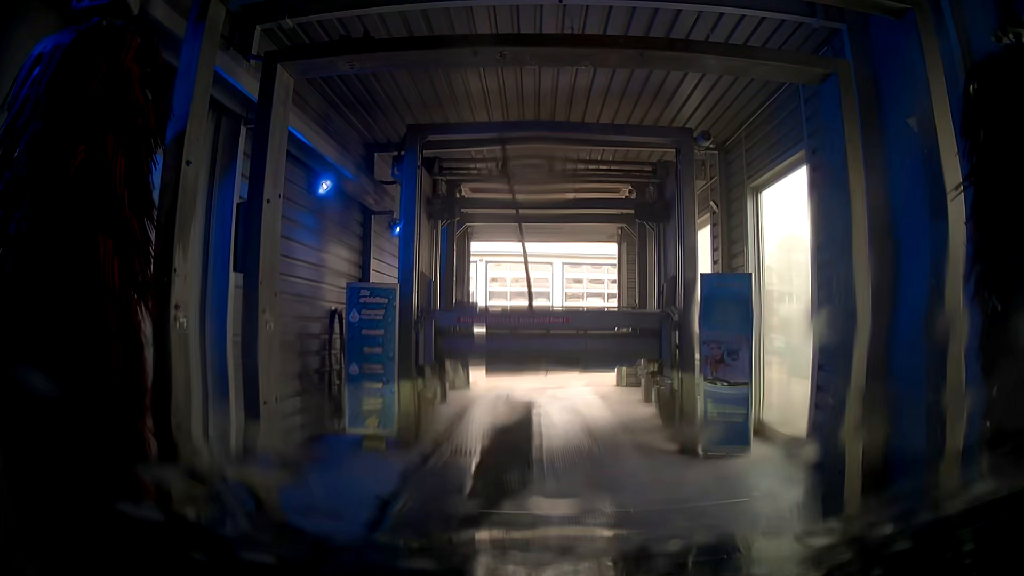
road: service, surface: asphalt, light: Day
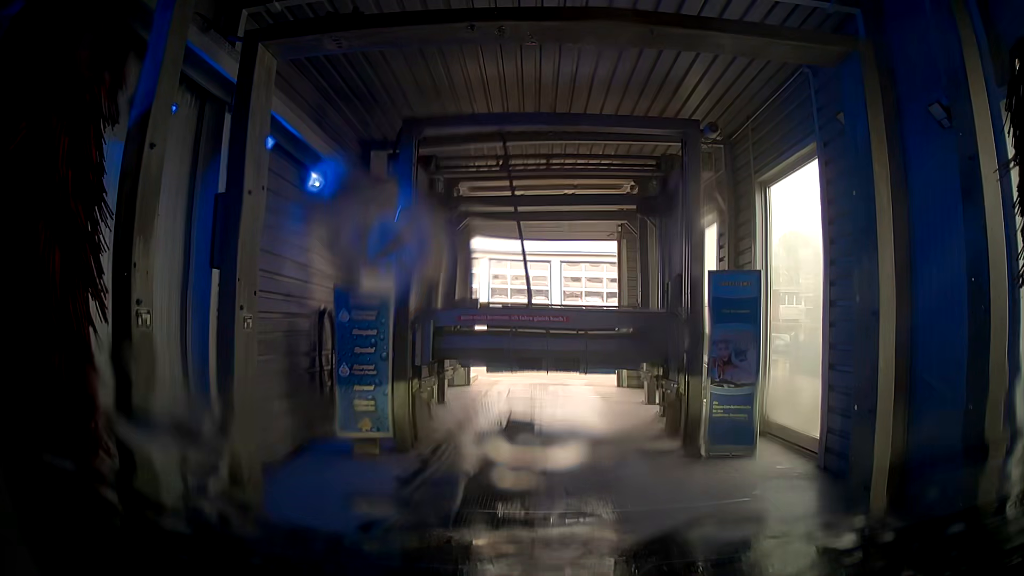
(0.0, +0.2) m; 0°
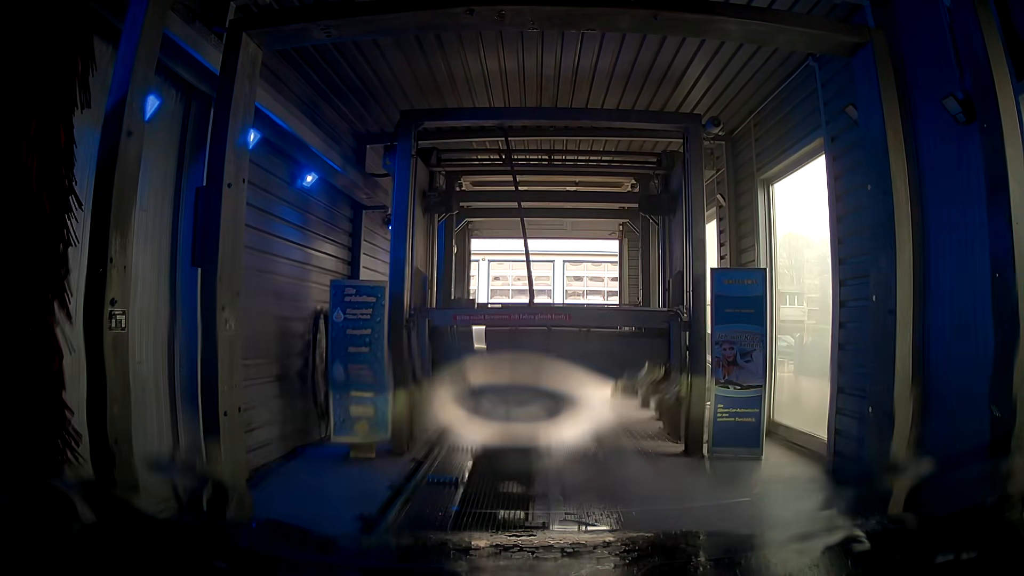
(0.0, +0.1) m; 0°
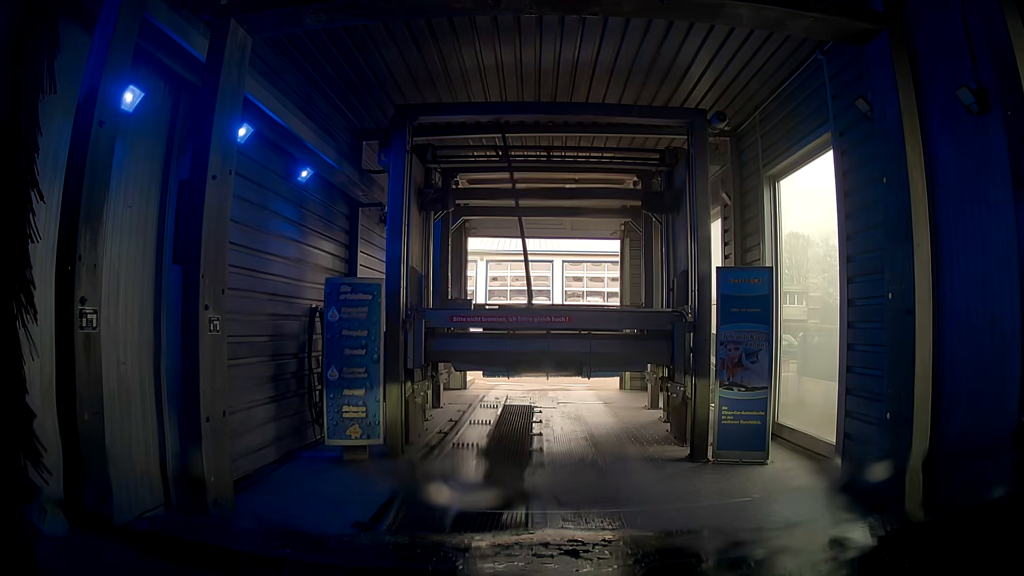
(0.0, +0.1) m; 0°
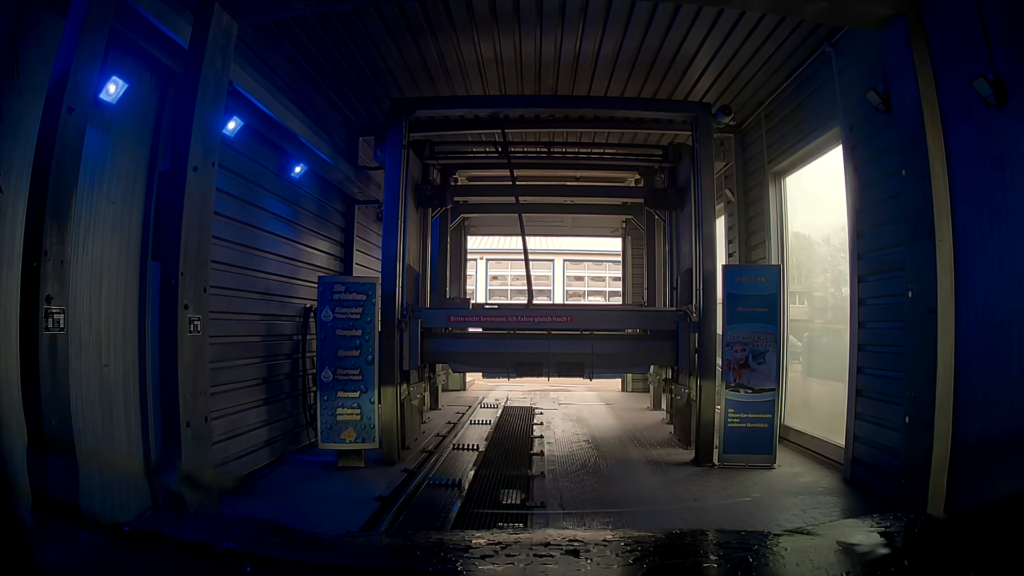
(0.0, +0.1) m; 0°
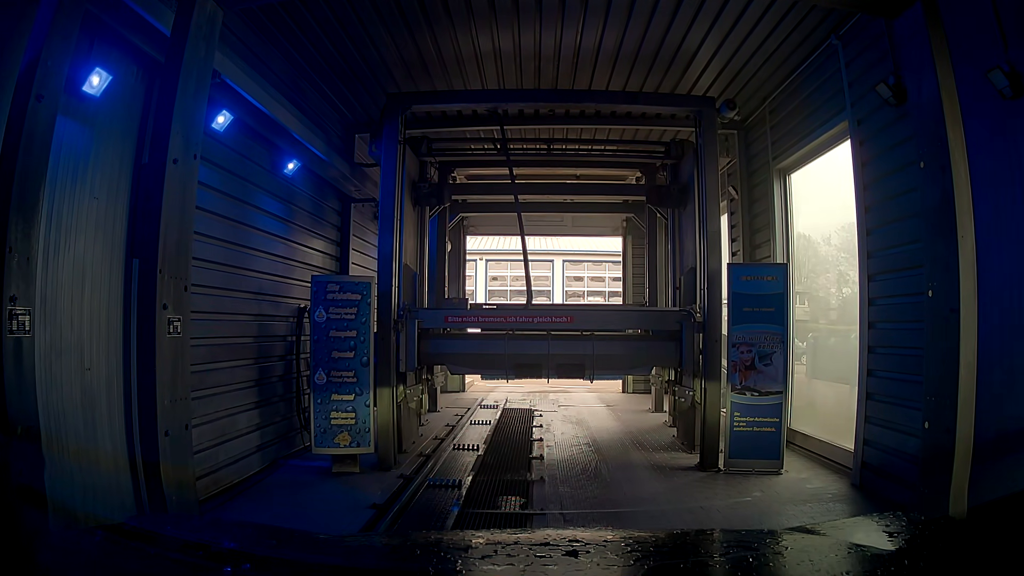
(0.0, +0.1) m; 0°
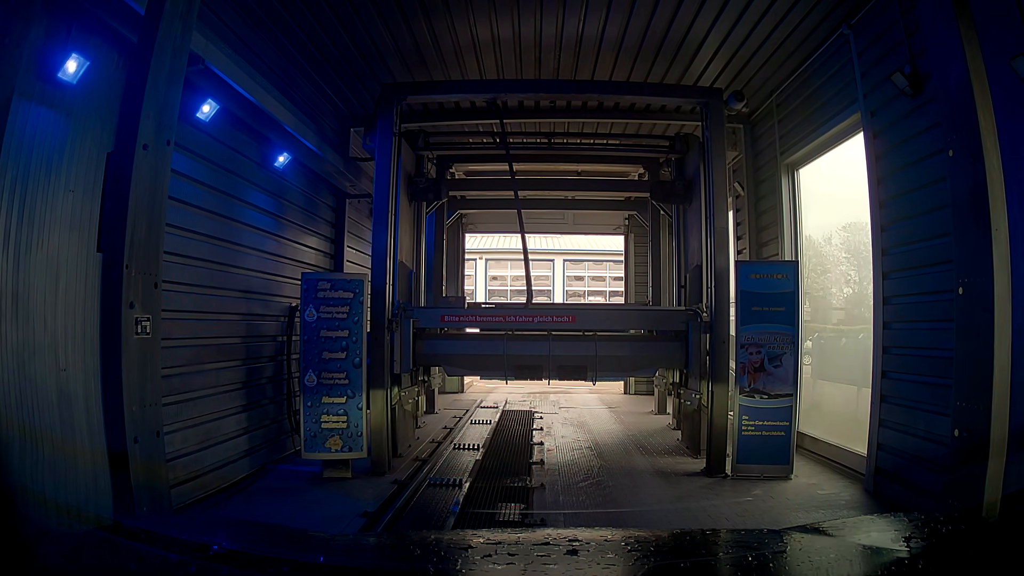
(0.0, +0.1) m; 0°
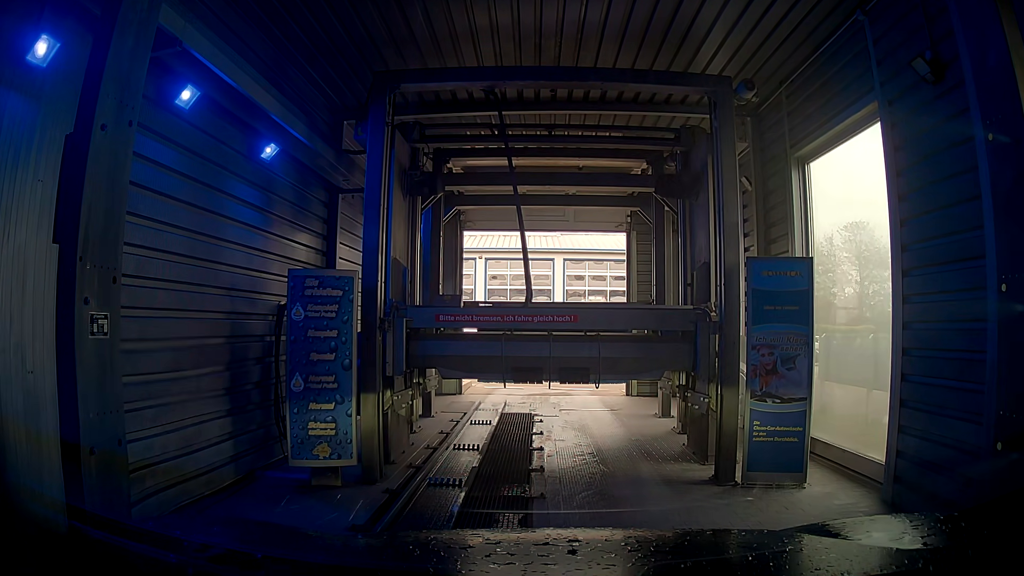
(0.0, +0.2) m; 0°
